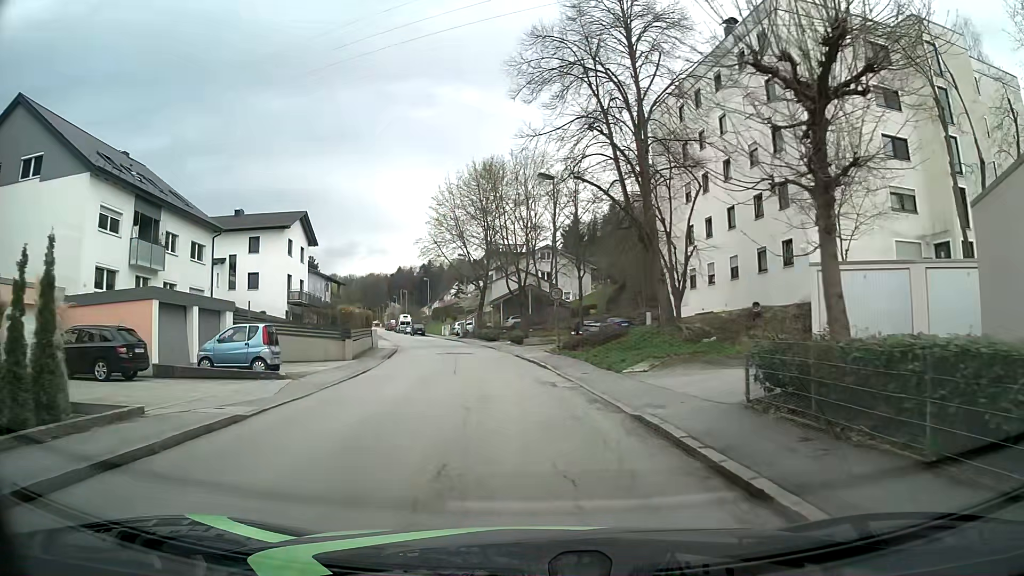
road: residential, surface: asphalt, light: Day
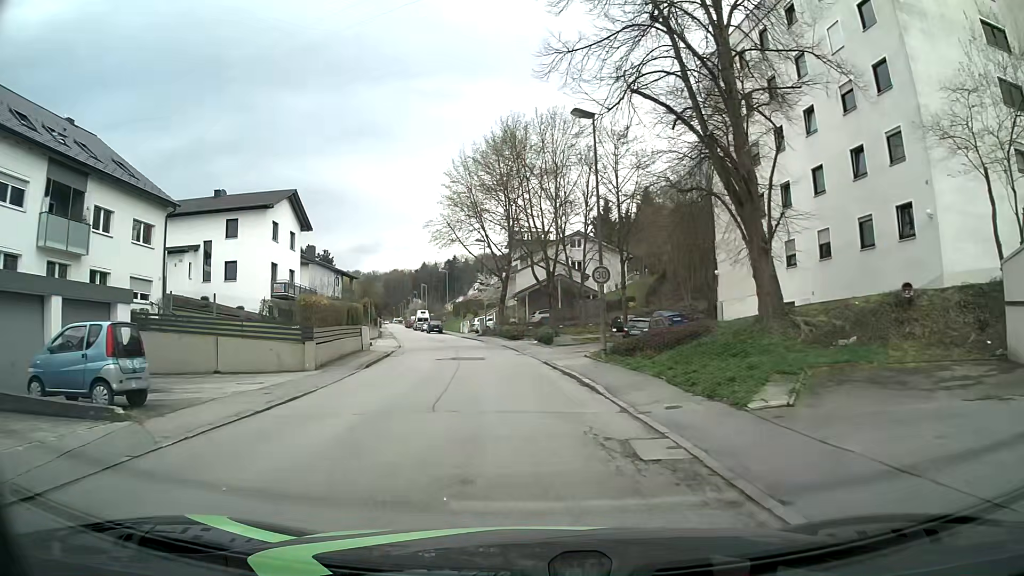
(-0.1, +8.9) m; -2°
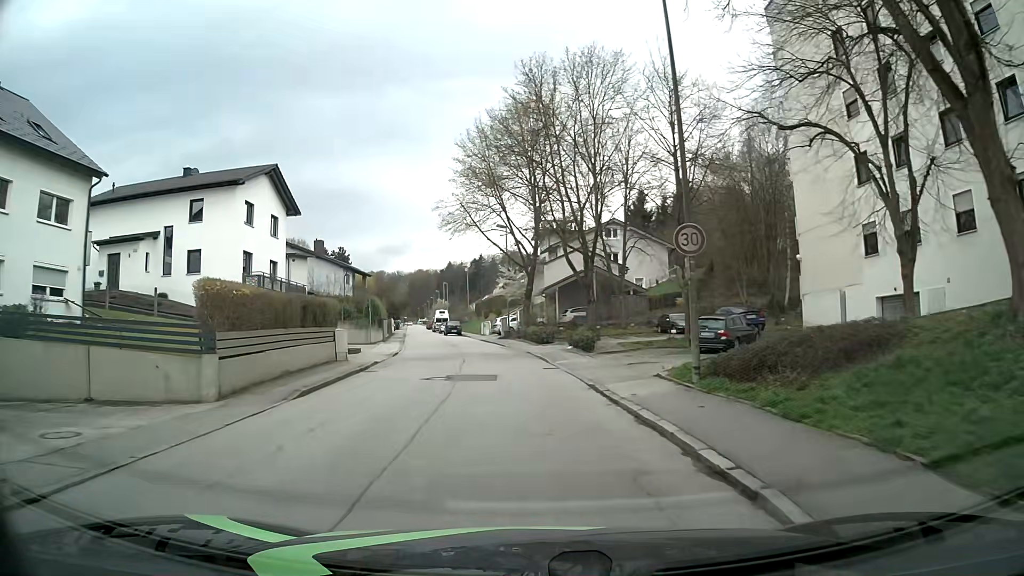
(-0.2, +9.0) m; -3°
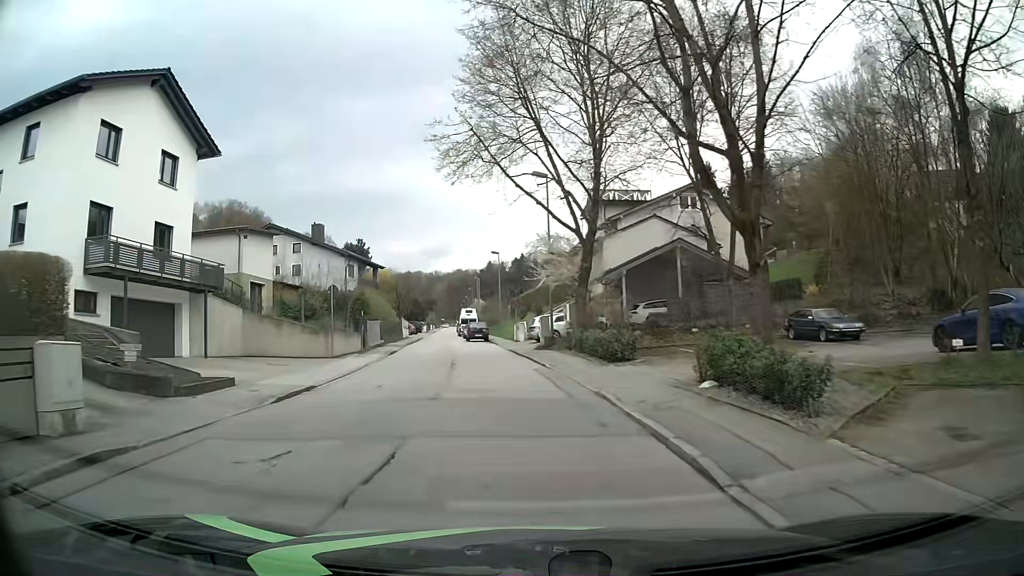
(-0.7, +17.9) m; -4°
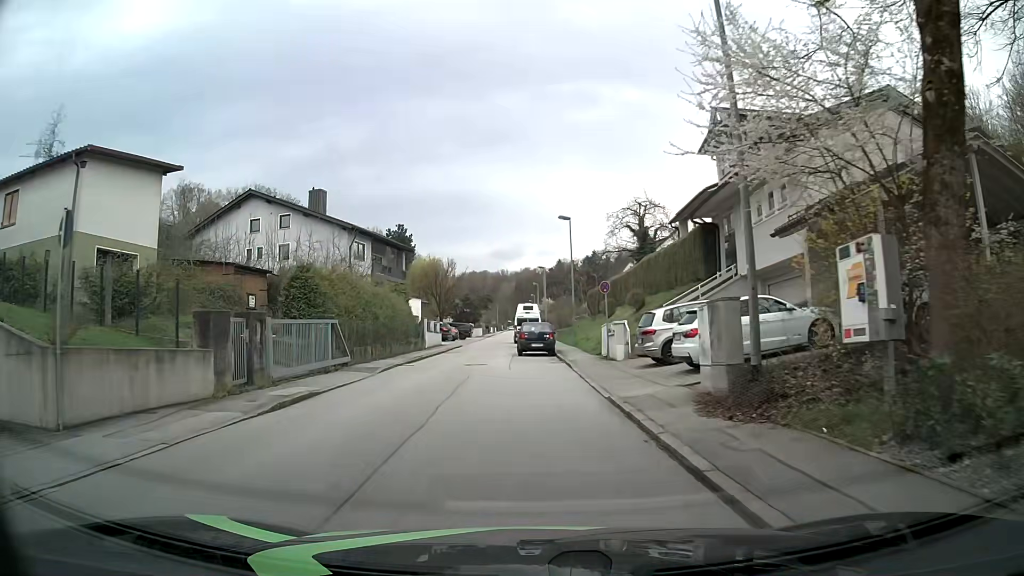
(-1.0, +22.2) m; -6°
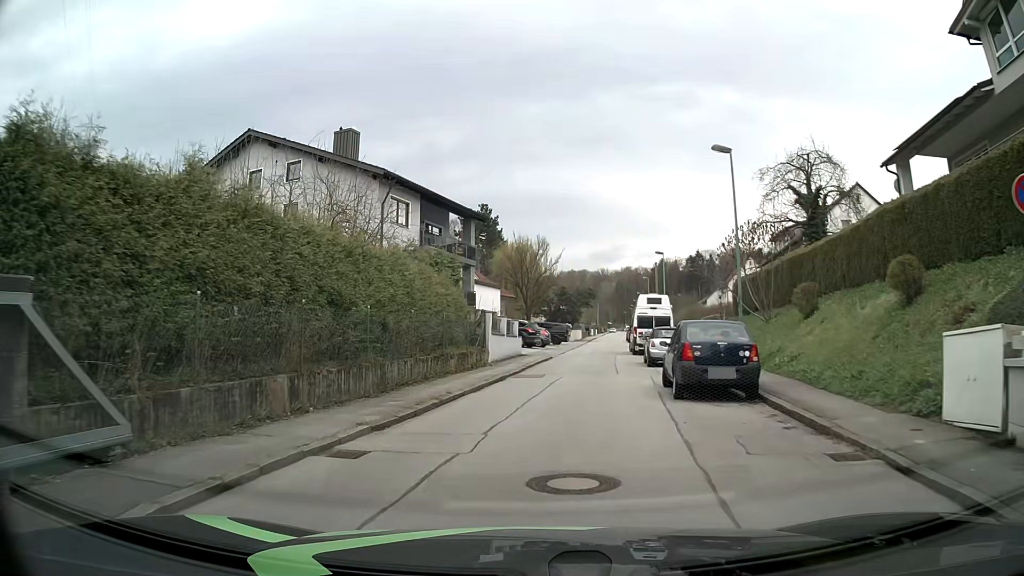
(-1.2, +17.7) m; -8°
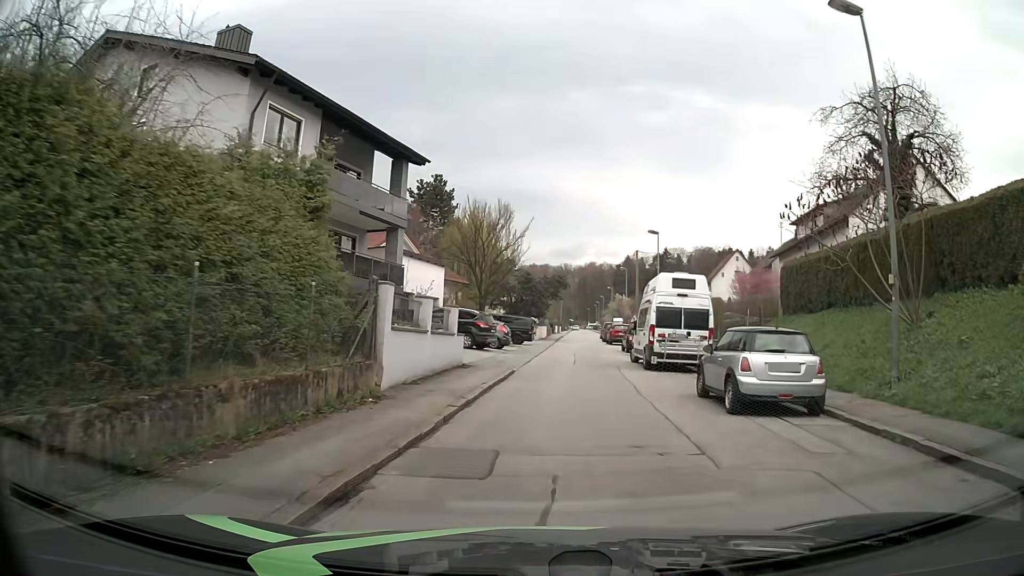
(+0.1, +13.4) m; +3°
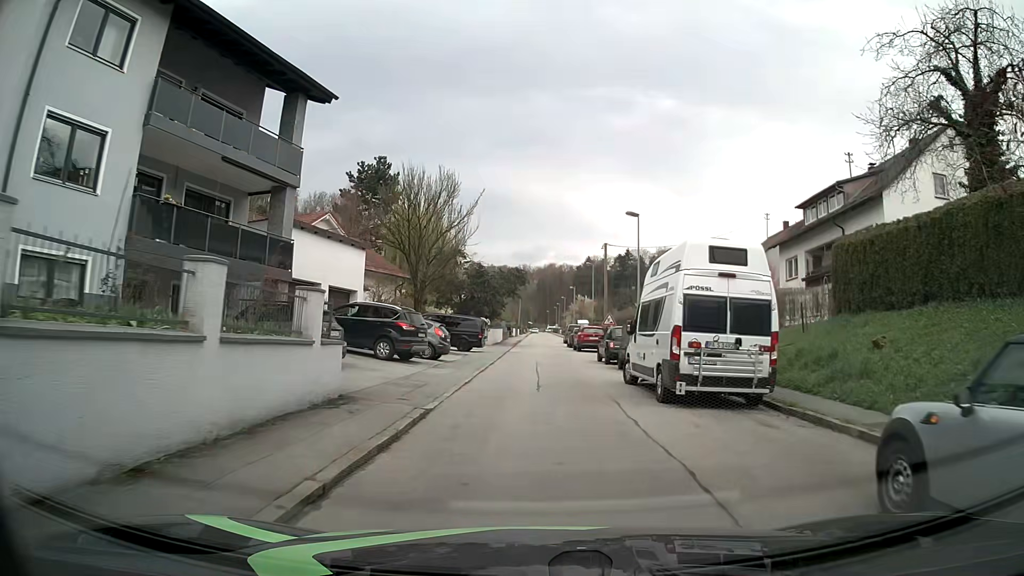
(+0.4, +9.0) m; +4°
(0, +10) (0, +20) (0, +30) (+1, +40) (+1, +50) (+1, +60) (+1, +70) (+2, +80) (+3, +90) (+4, +100) m
